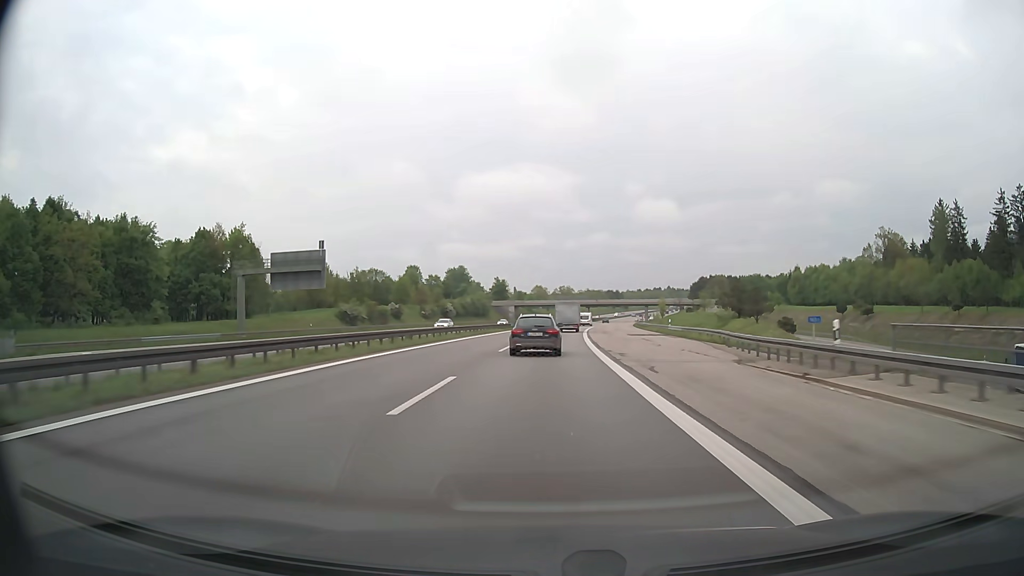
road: motorway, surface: asphalt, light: Day
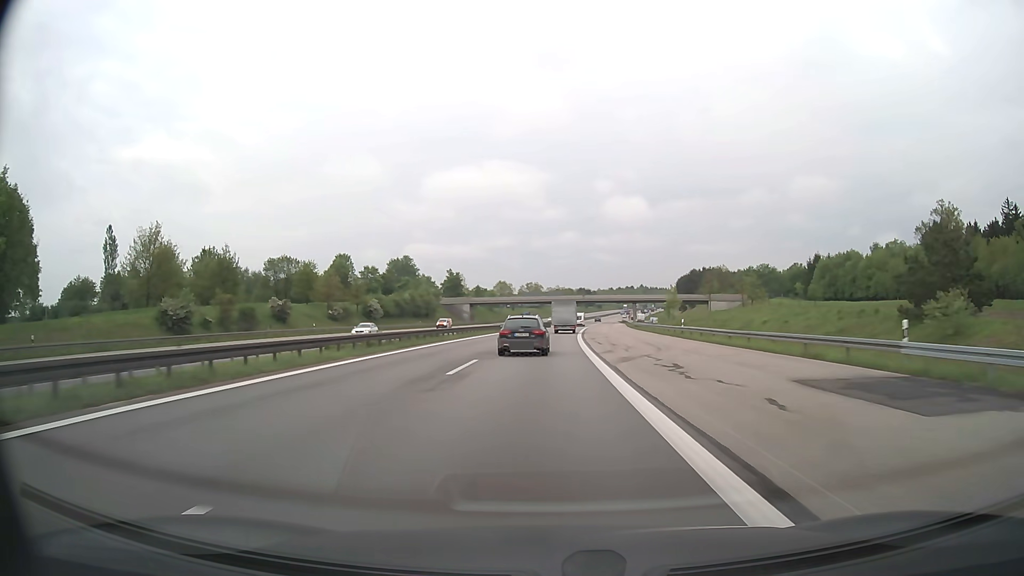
(+1.2, +46.8) m; +3°
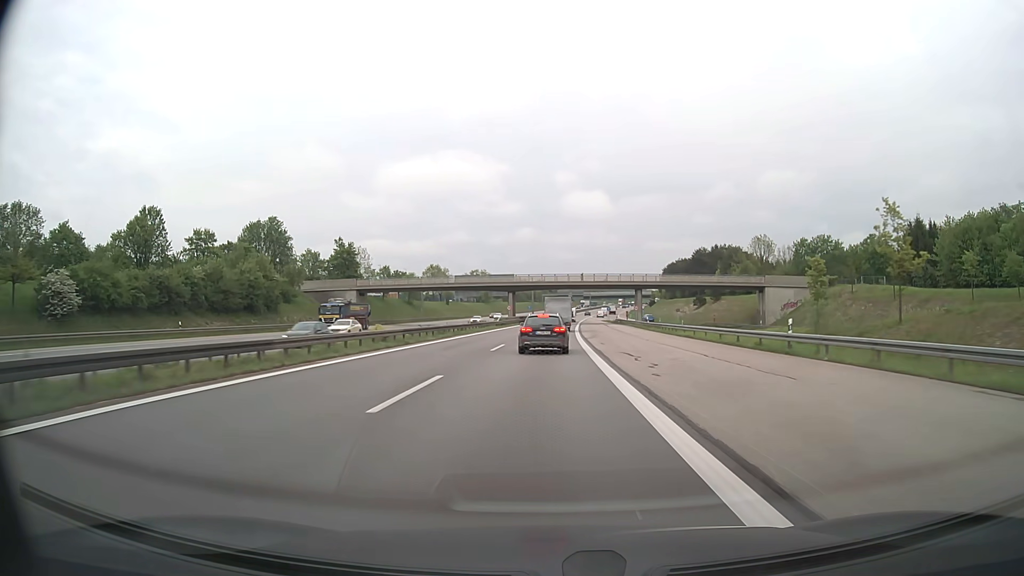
(+2.6, +78.9) m; +4°
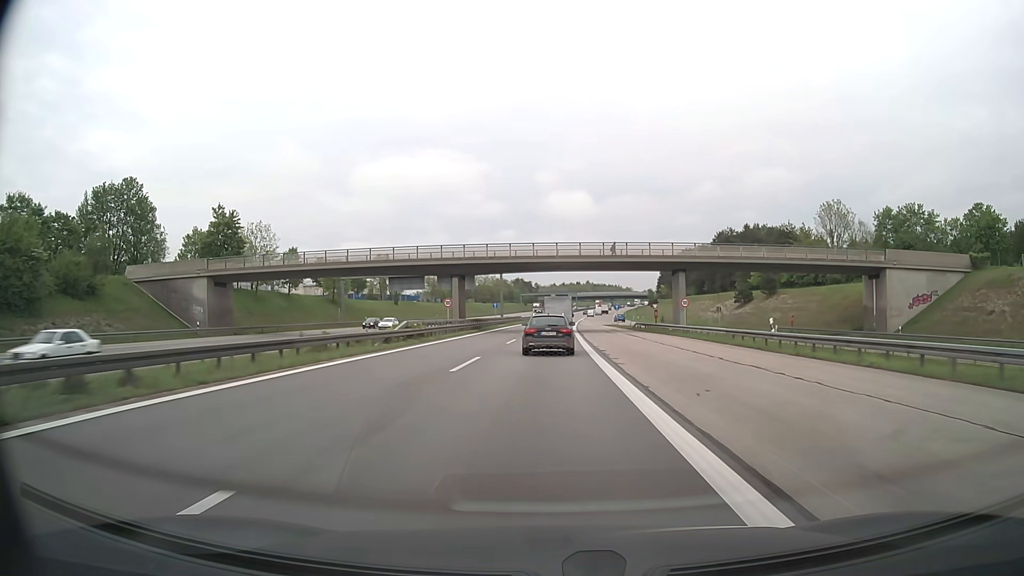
(+0.8, +46.4) m; +2°
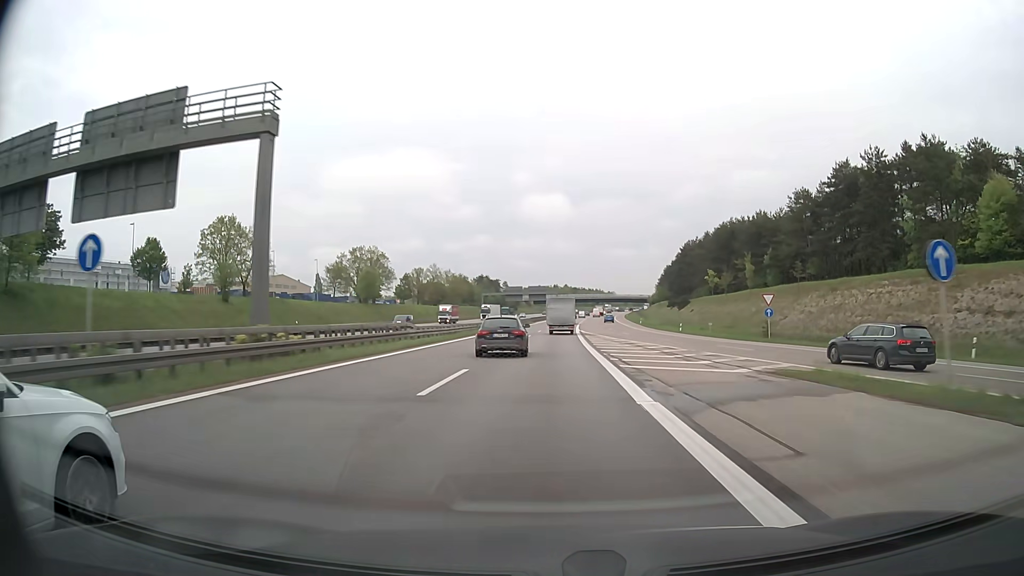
(+1.6, +77.2) m; +2°
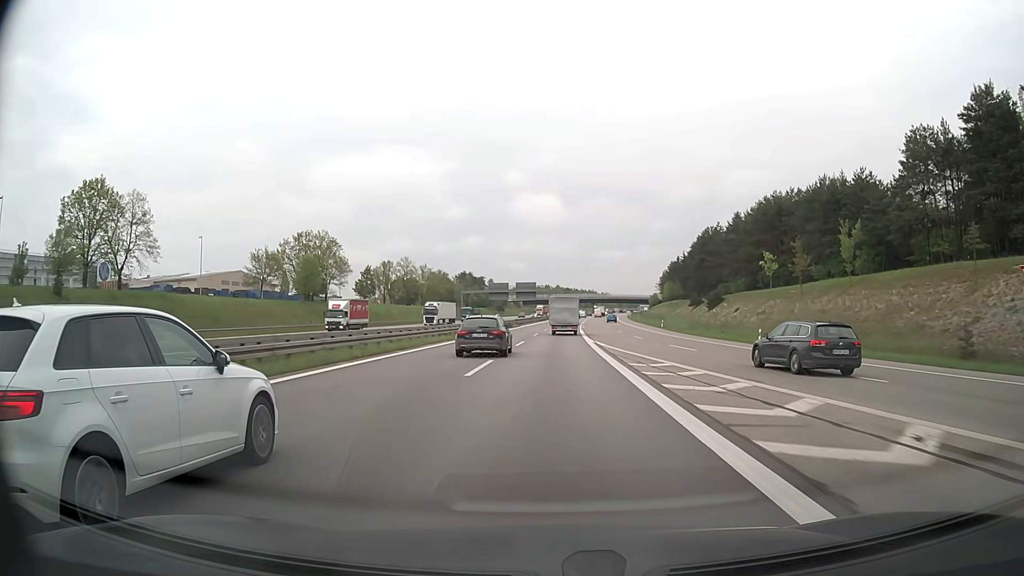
(+0.3, +32.1) m; +1°
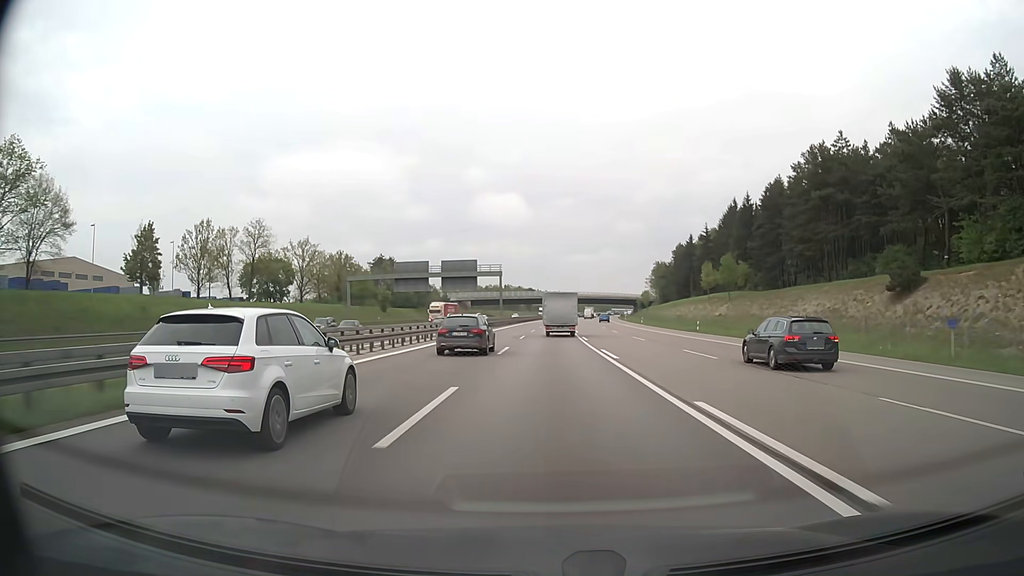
(+1.8, +81.1) m; +3°
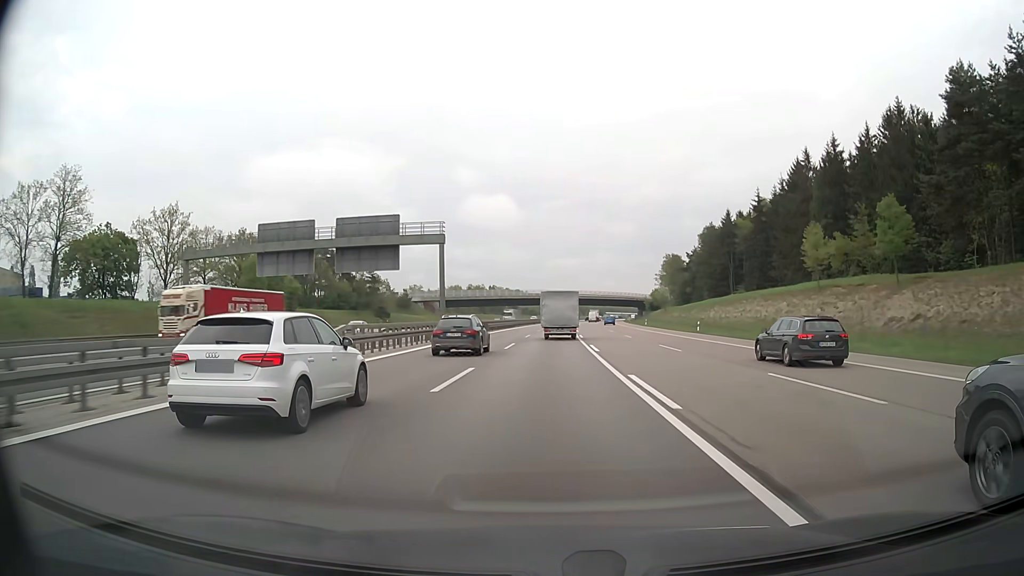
(+0.6, +48.5) m; +1°
(0, +10) (0, +20) (0, +30) (0, +40) (0, +50) (+1, +60) (+1, +70) (+1, +80) (+2, +90) (+2, +100) m
